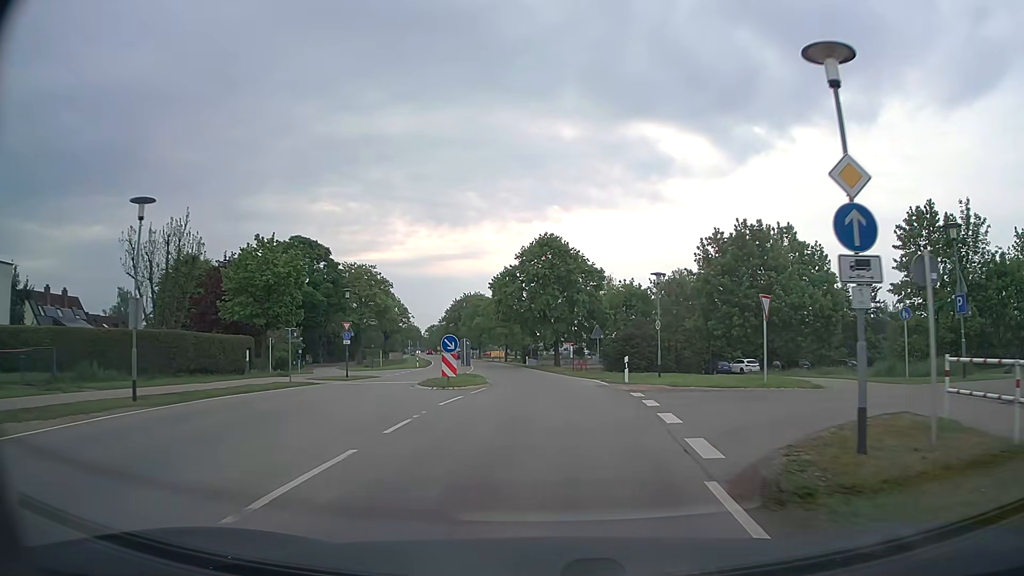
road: tertiary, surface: asphalt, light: Day
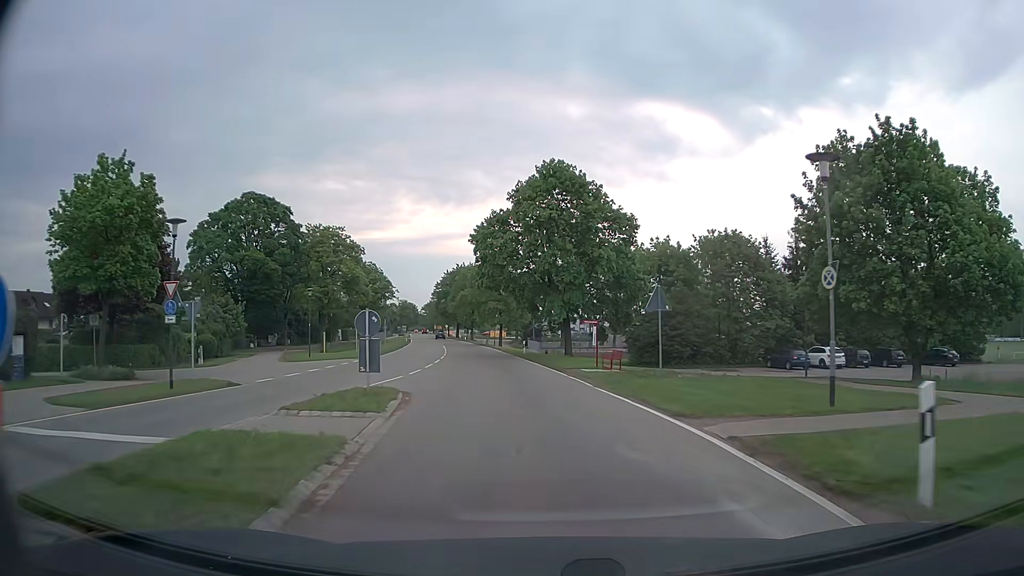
(-0.1, +19.9) m; 0°
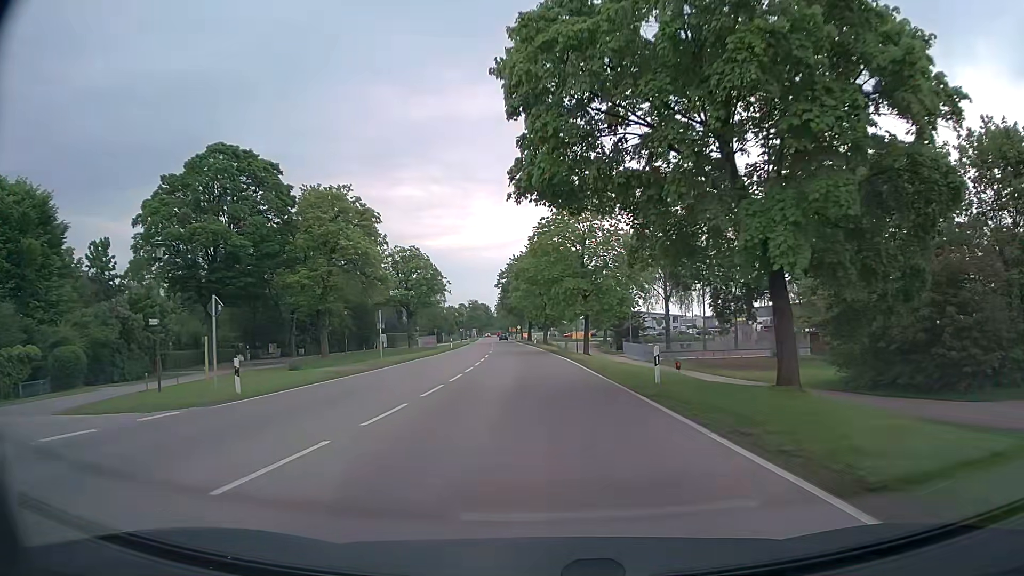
(-1.9, +29.0) m; -7°
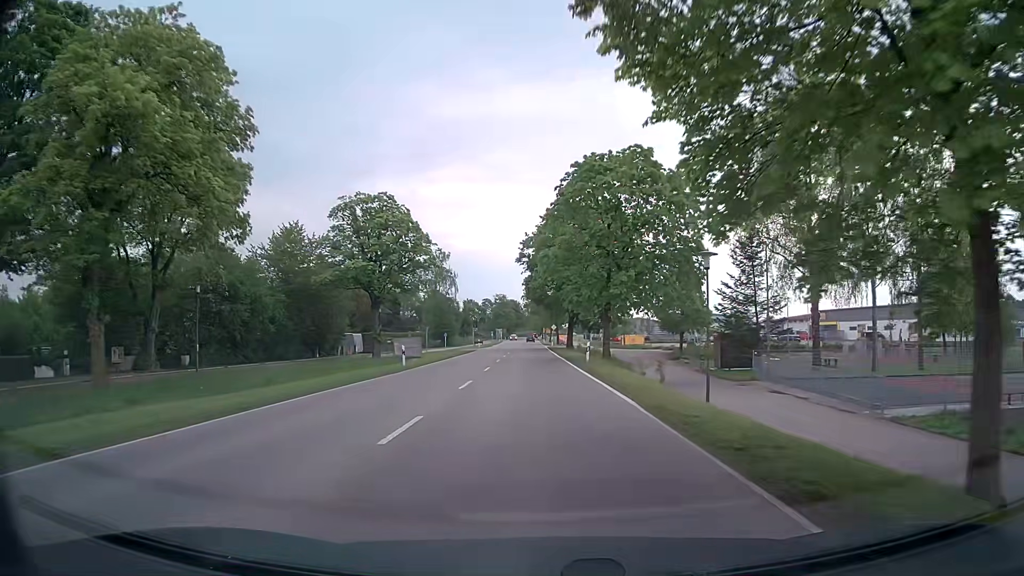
(-1.4, +37.6) m; -3°
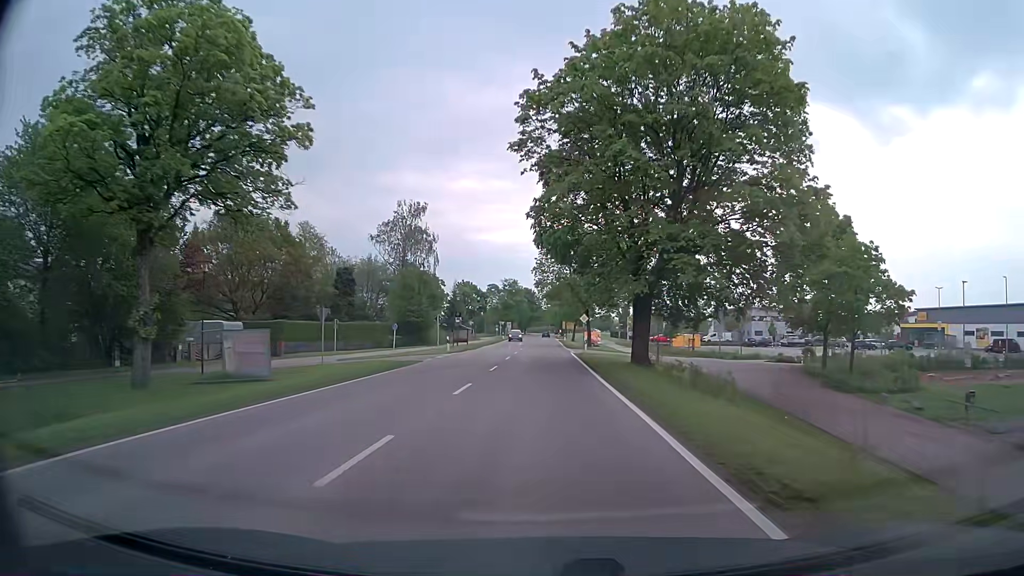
(-0.6, +38.6) m; -2°
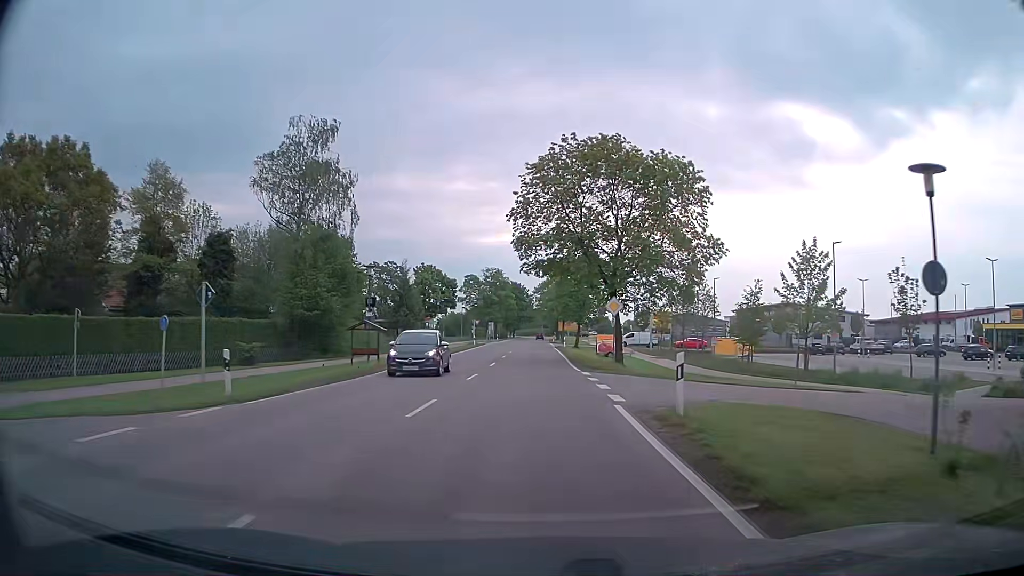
(+0.2, +31.1) m; 0°
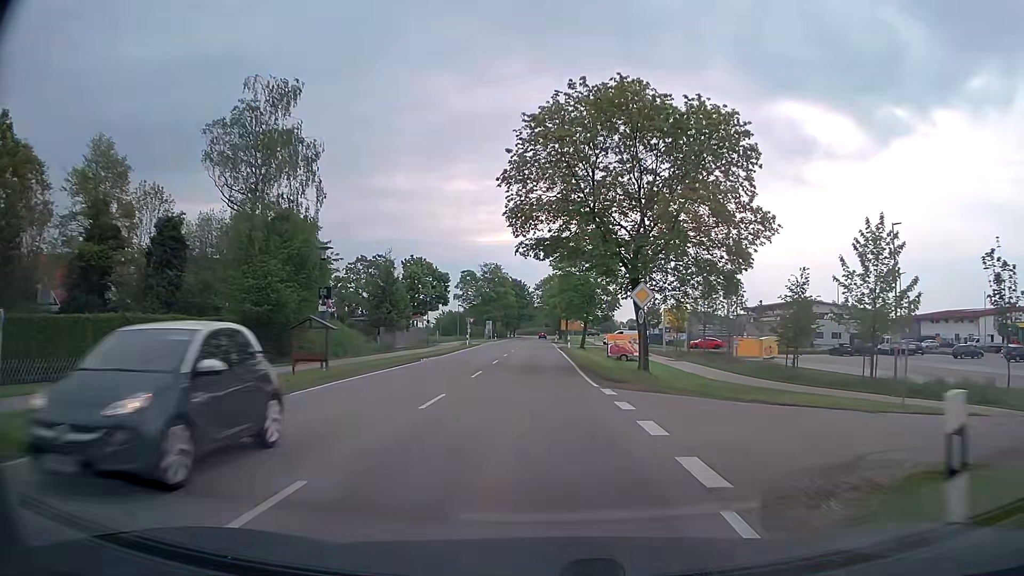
(+0.1, +7.8) m; 0°
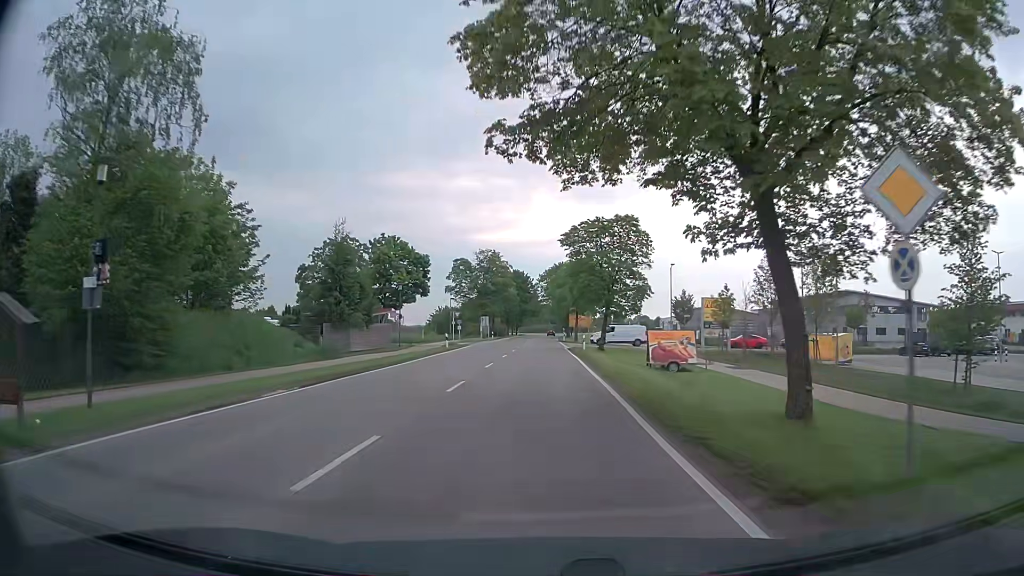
(-0.1, +15.6) m; -1°
(0, +10) (0, +20) (0, +30) (0, +40) (0, +50) (0, +60) (0, +70) (0, +80) (0, +90) (+1, +100) m
